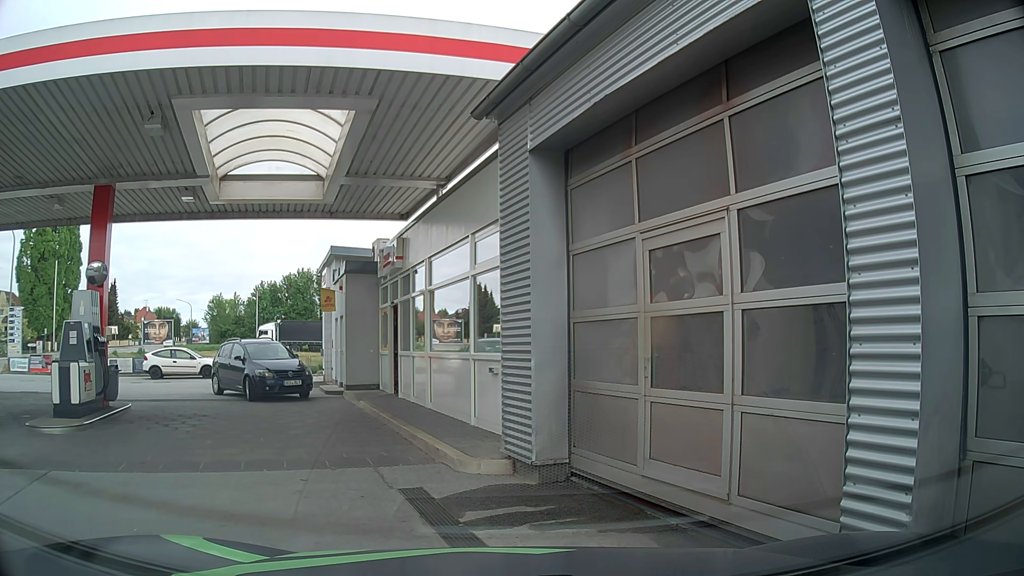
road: service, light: Day
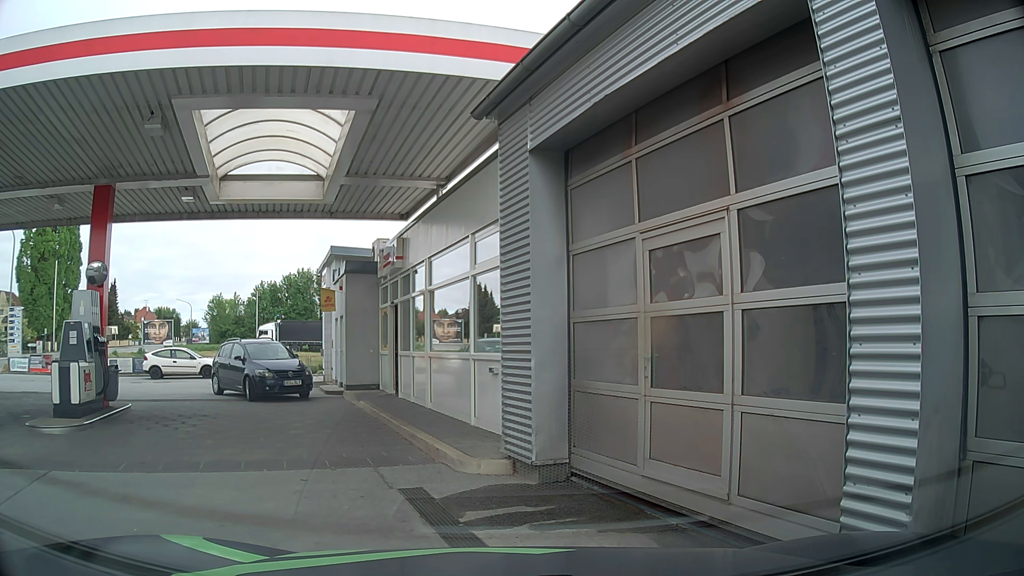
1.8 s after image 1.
(0.0, 0.0) m; 0°
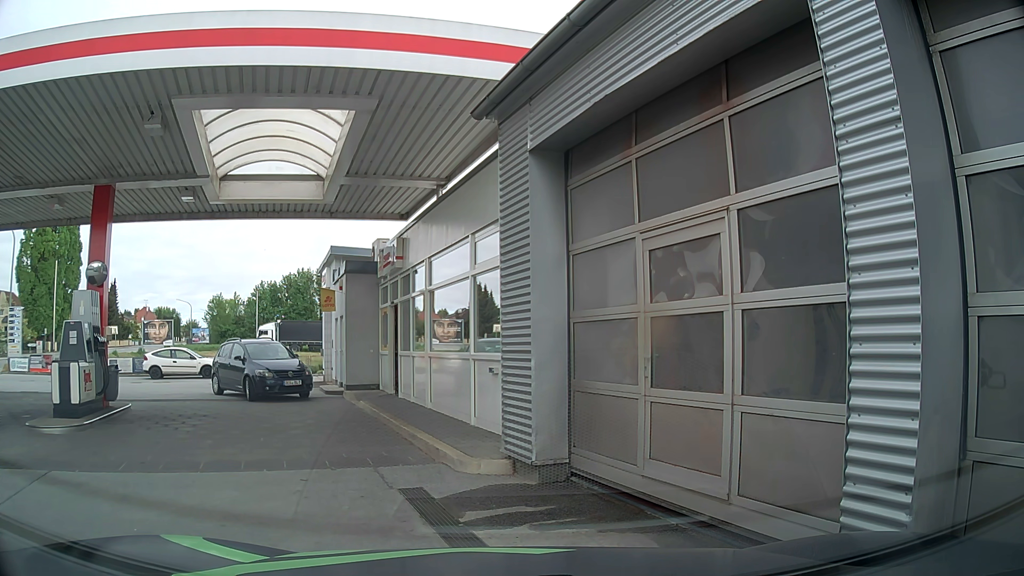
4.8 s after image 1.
(0.0, 0.0) m; 0°
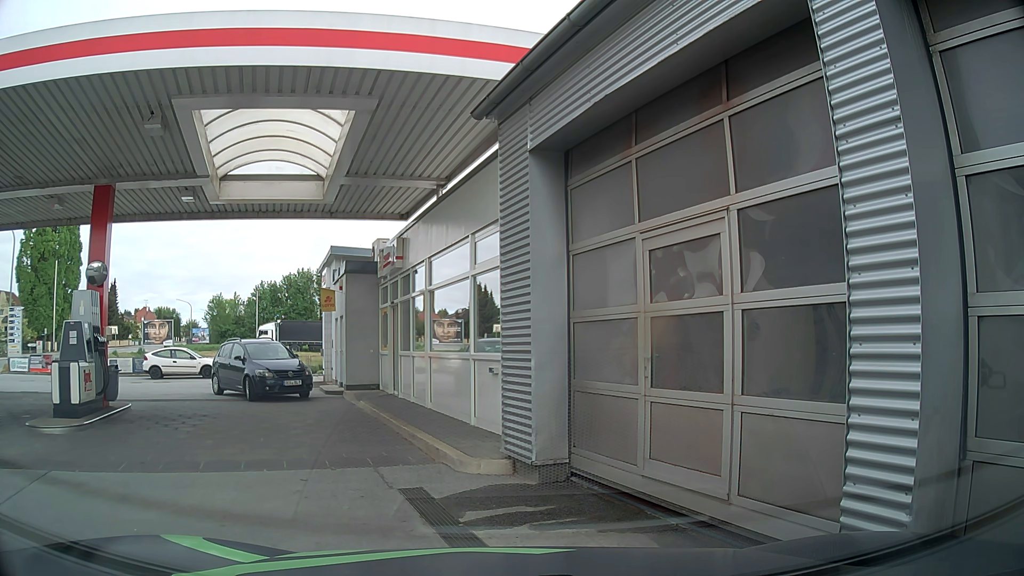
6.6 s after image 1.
(0.0, 0.0) m; 0°
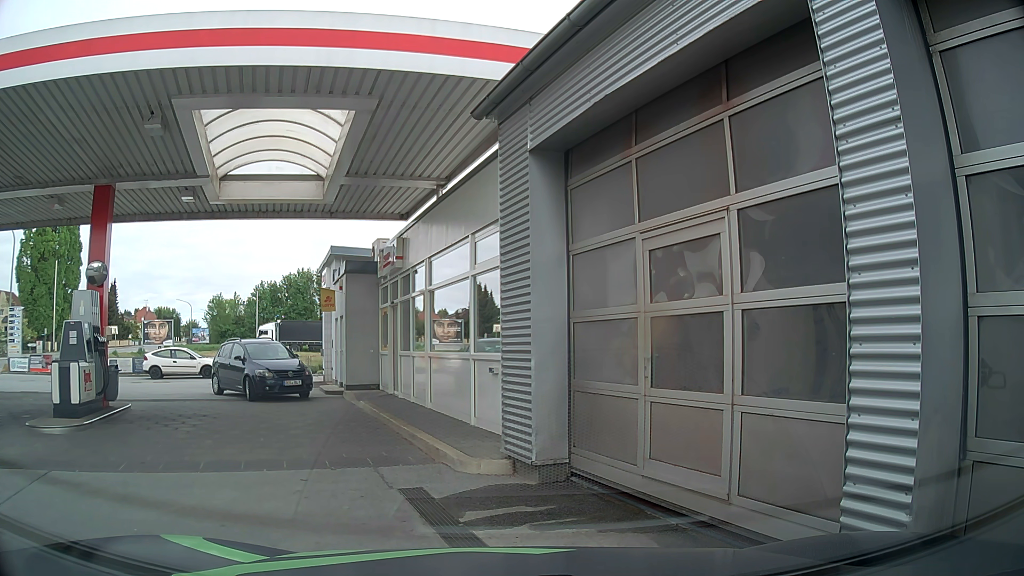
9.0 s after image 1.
(0.0, 0.0) m; 0°
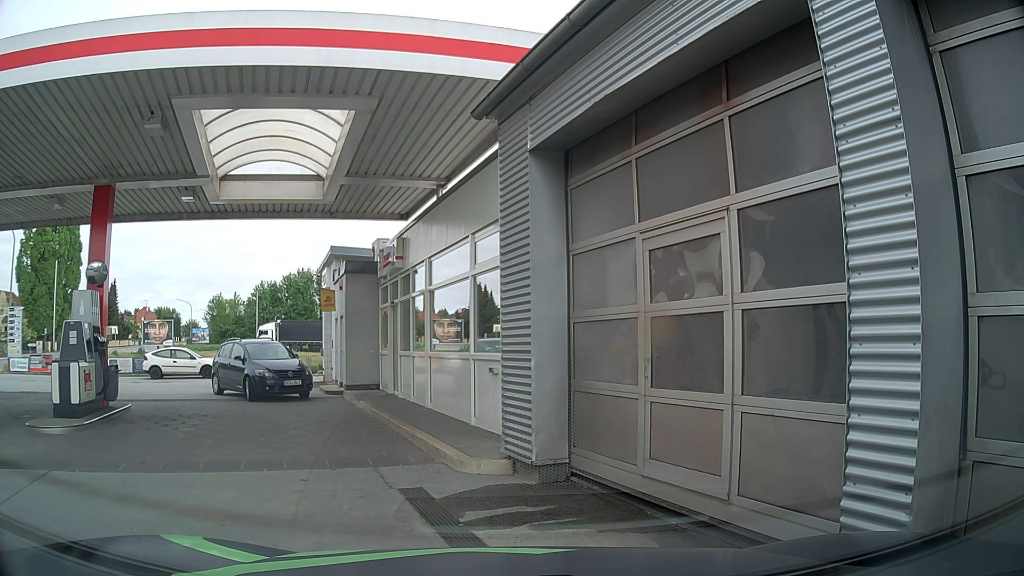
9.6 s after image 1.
(0.0, 0.0) m; 0°
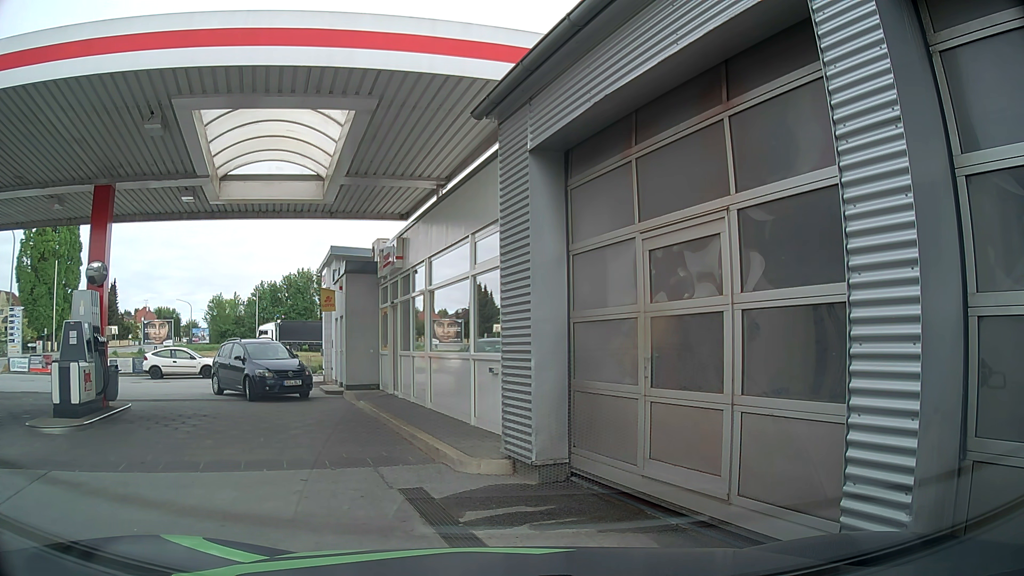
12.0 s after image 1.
(0.0, 0.0) m; 0°
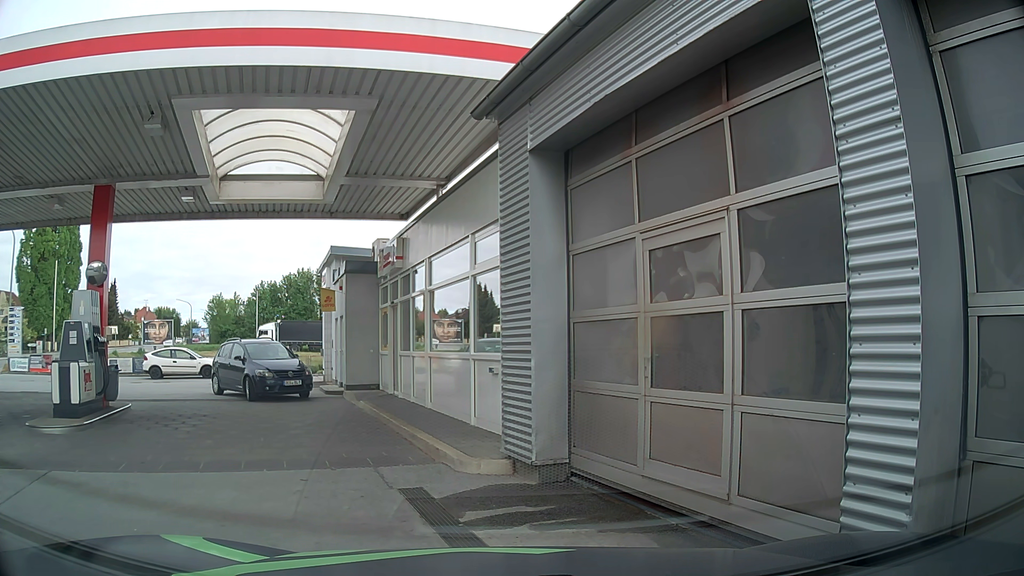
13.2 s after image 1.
(0.0, 0.0) m; 0°
